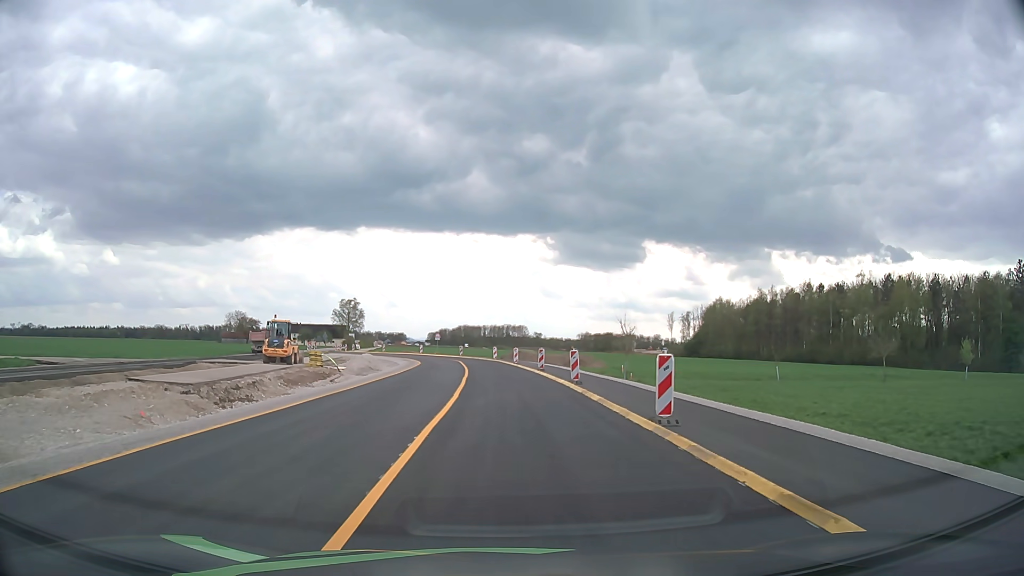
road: tertiary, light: Day
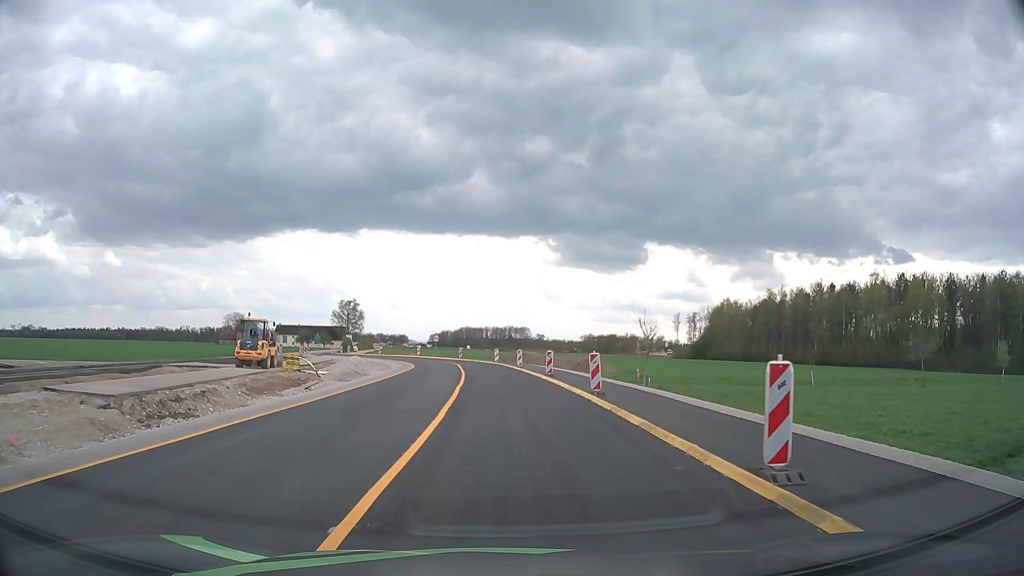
(0.0, +4.9) m; 0°
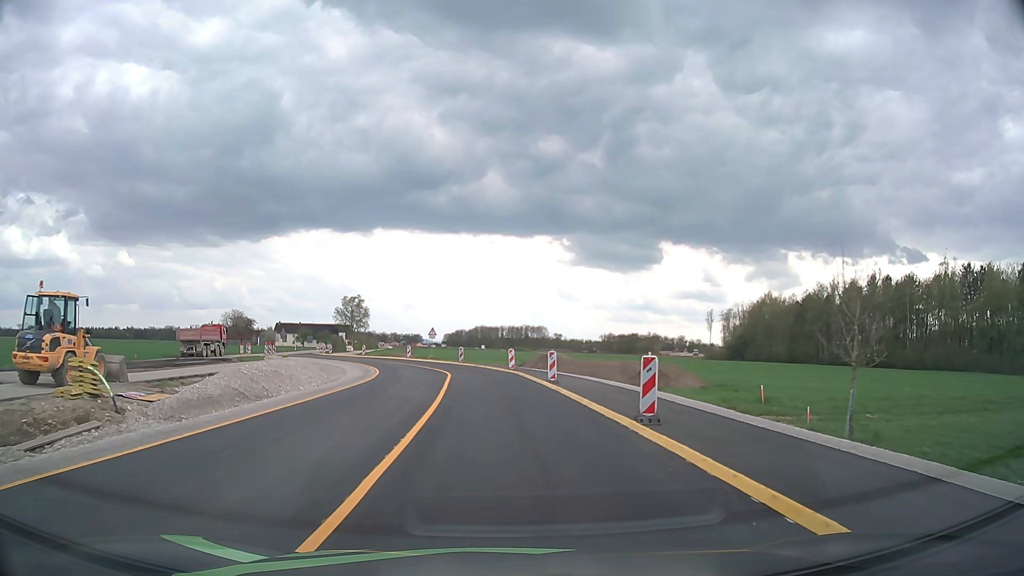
(-0.2, +20.0) m; -1°
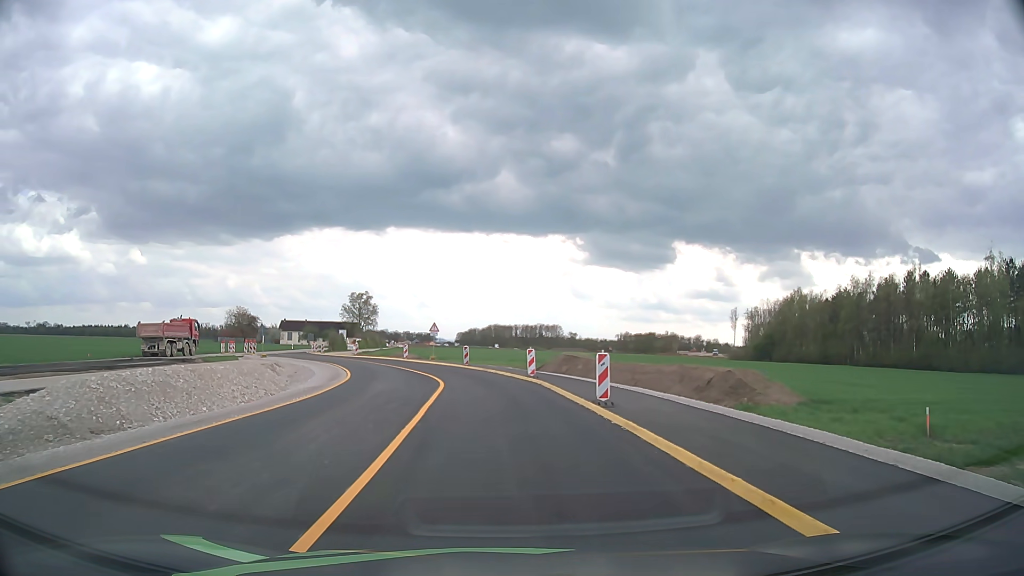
(-0.1, +10.2) m; -1°
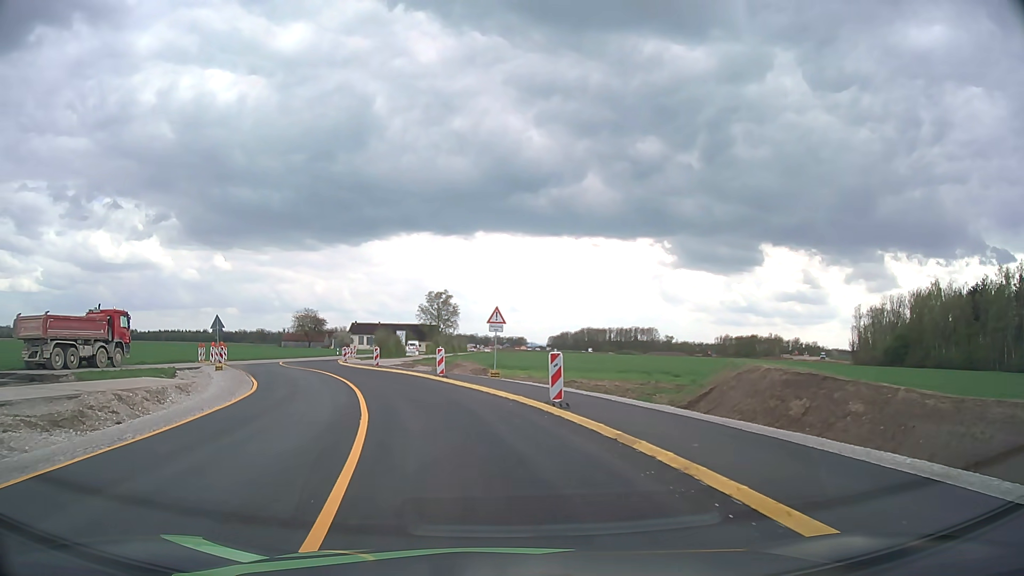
(-1.1, +25.1) m; -7°
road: service
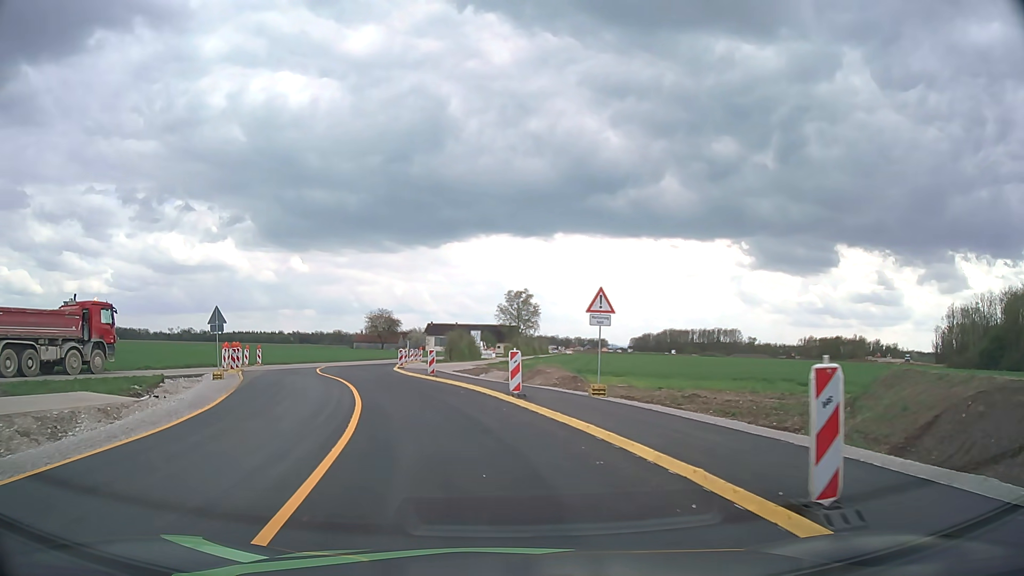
(-0.6, +9.8) m; -7°
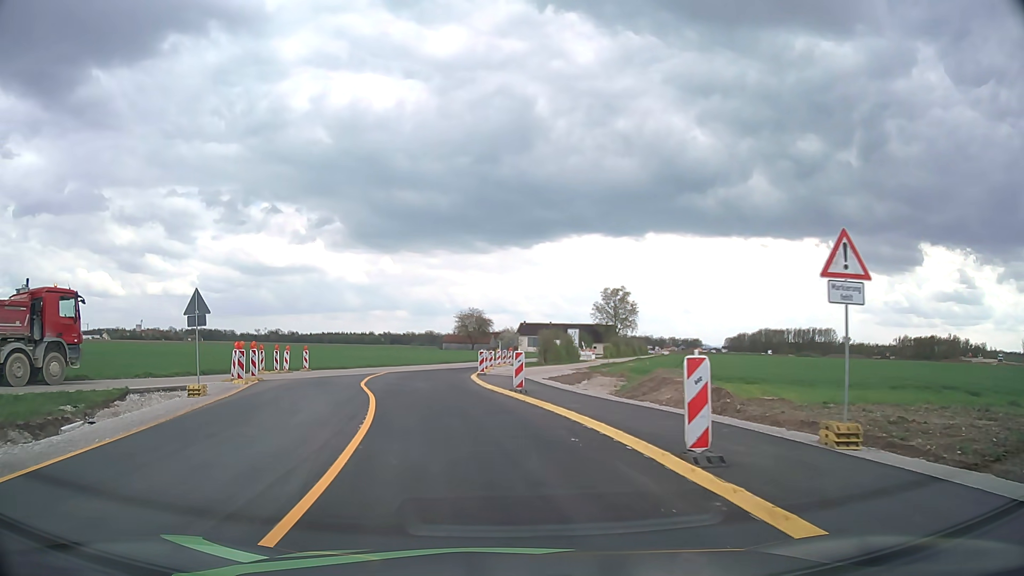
(-0.6, +9.7) m; -8°
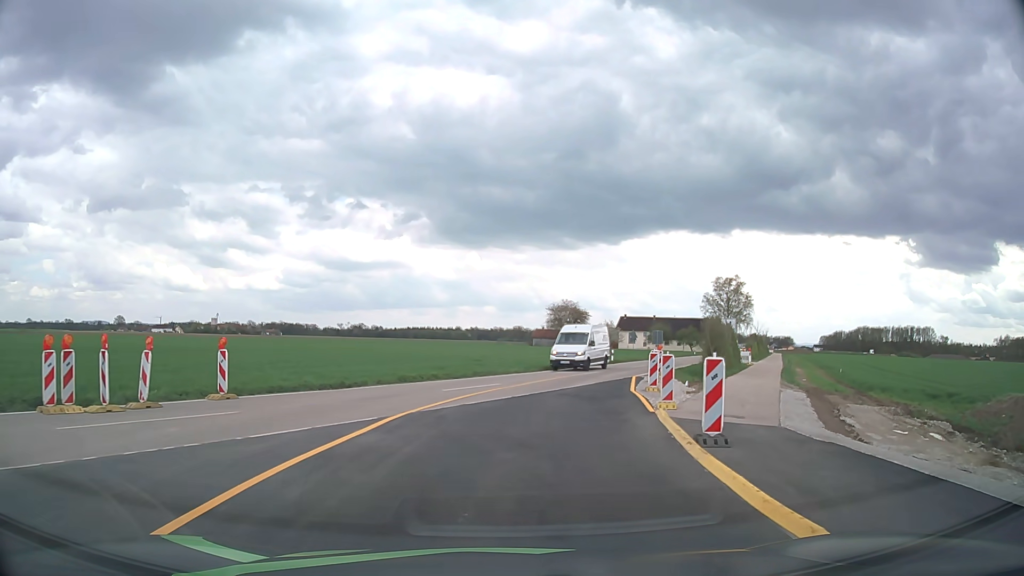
(-2.6, +23.8) m; -8°
(0, +10) (+2, +20) (+4, +30) (+7, +39) (+11, +48) (+15, +57) (+20, +66) (+24, +75) (+28, +85) (+32, +94) m
